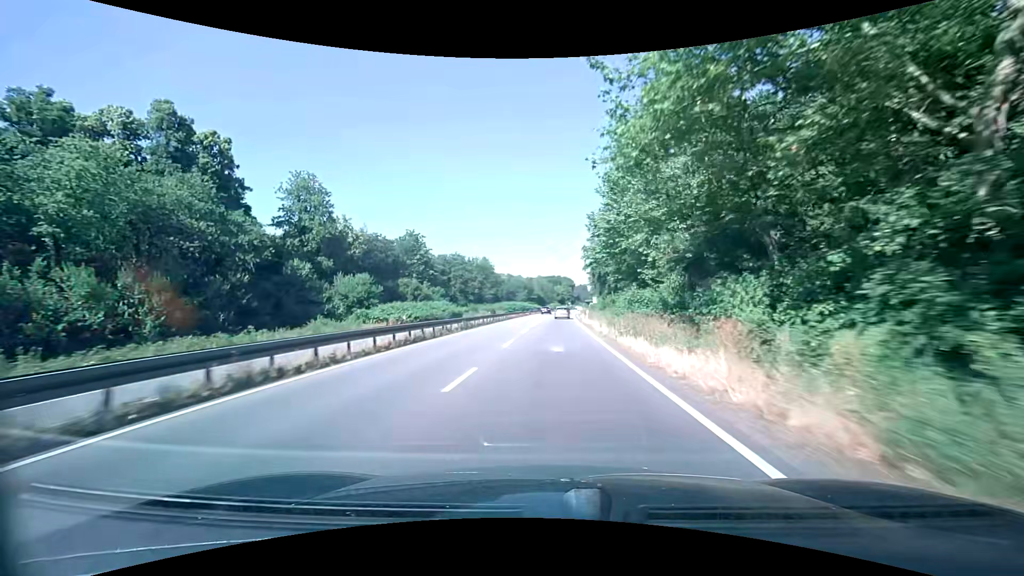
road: trunk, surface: asphalt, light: Day
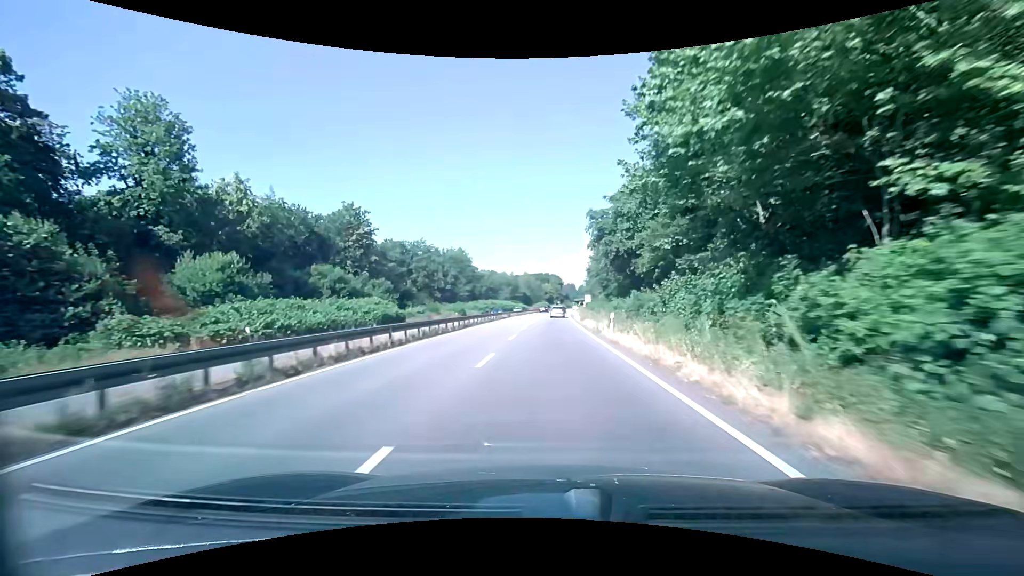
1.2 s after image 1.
(+0.4, +24.2) m; +2°
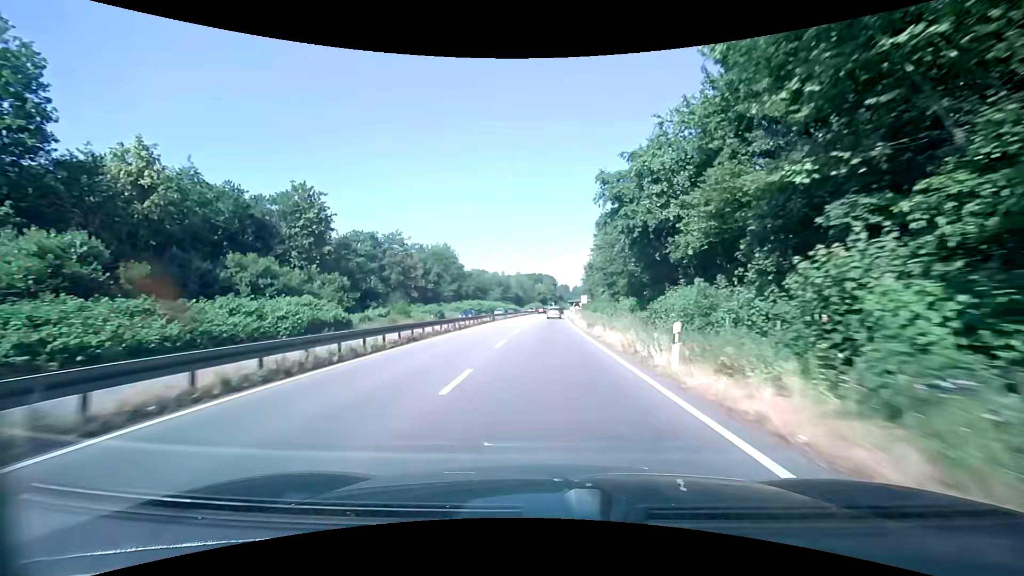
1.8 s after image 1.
(+0.1, +12.1) m; +1°
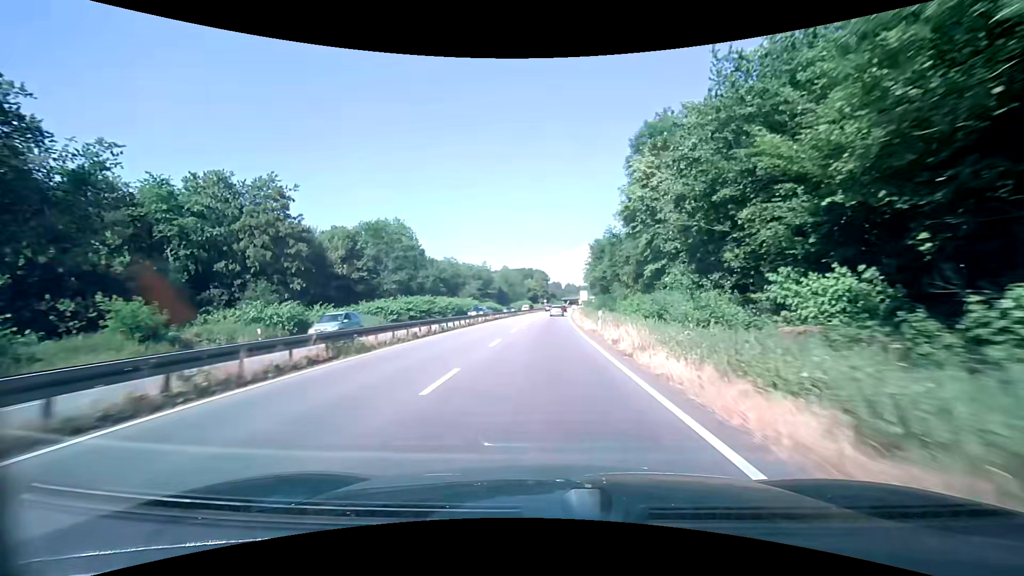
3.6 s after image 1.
(+0.5, +36.2) m; +1°
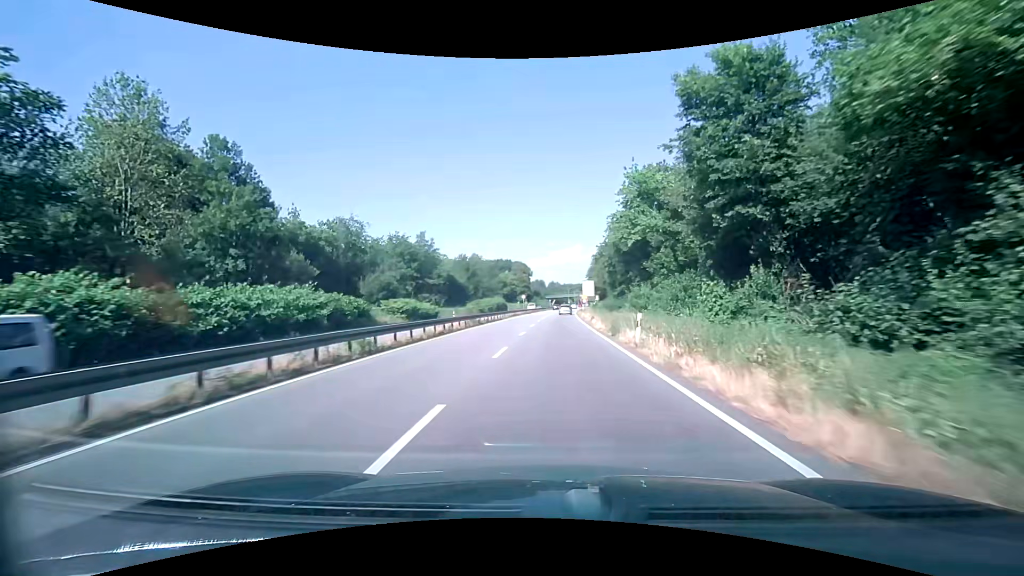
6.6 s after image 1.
(+0.9, +57.8) m; +2°
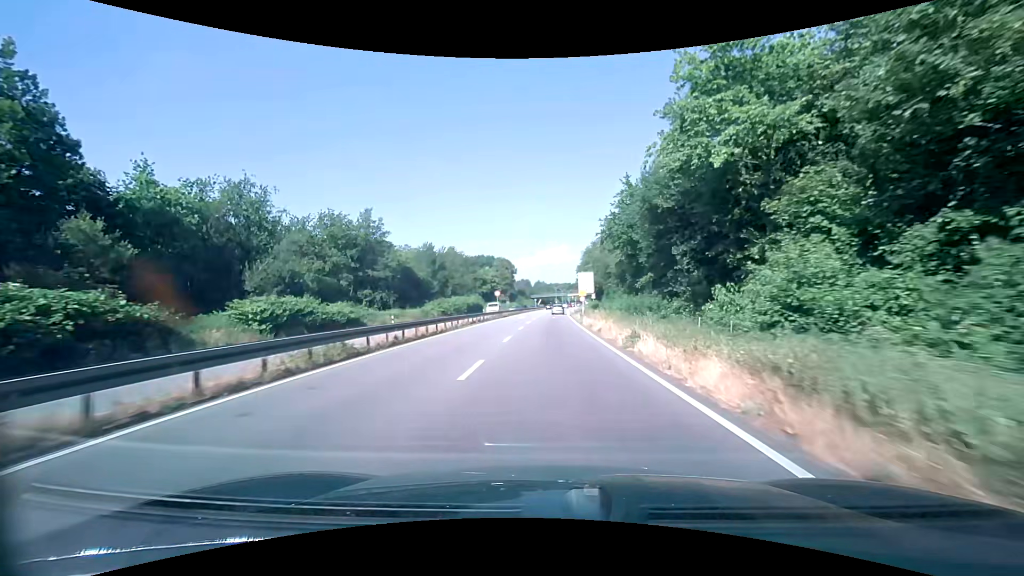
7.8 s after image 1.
(+0.4, +21.7) m; +2°
